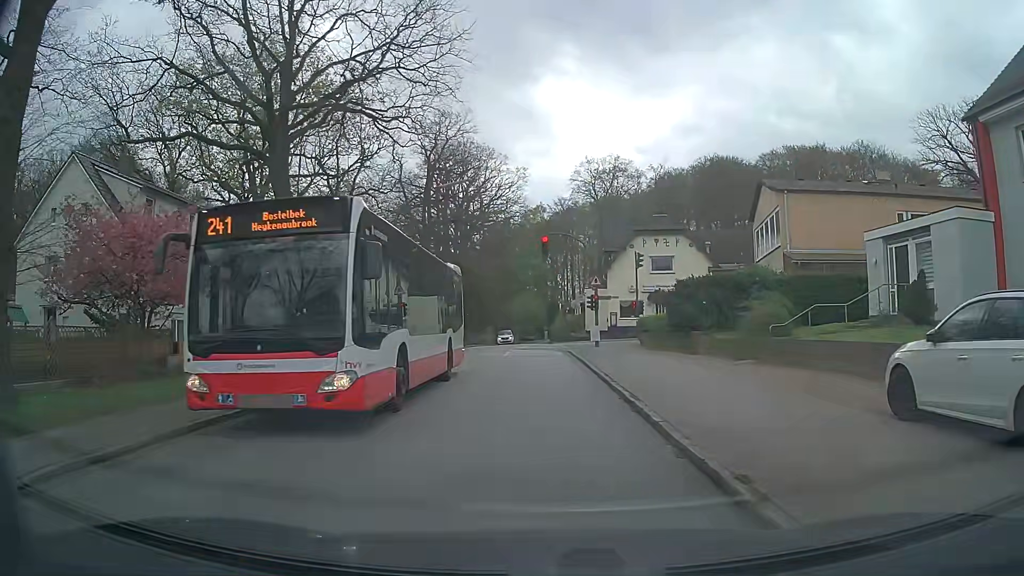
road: tertiary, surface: asphalt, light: Day
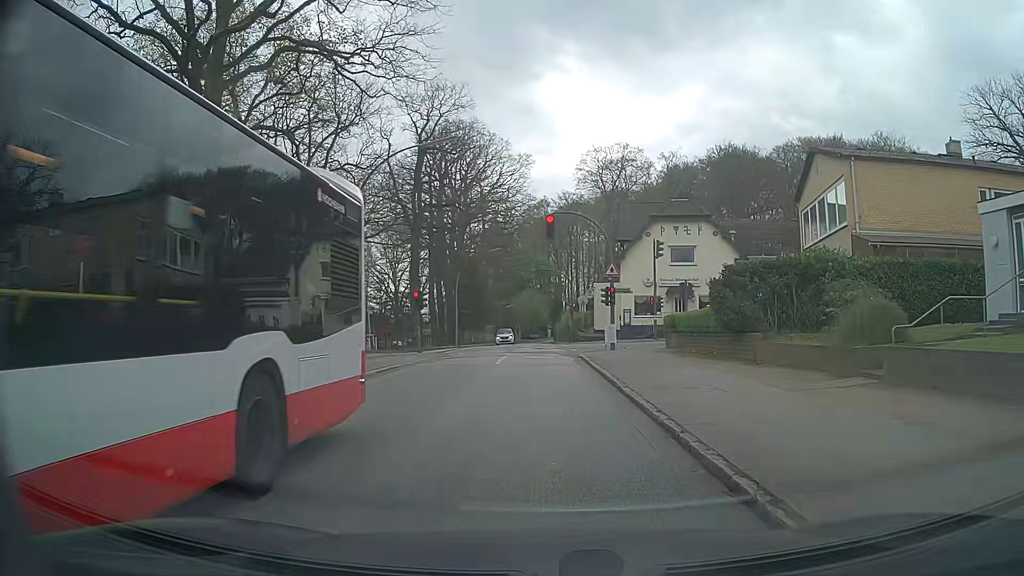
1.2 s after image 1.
(-0.1, +6.8) m; 0°
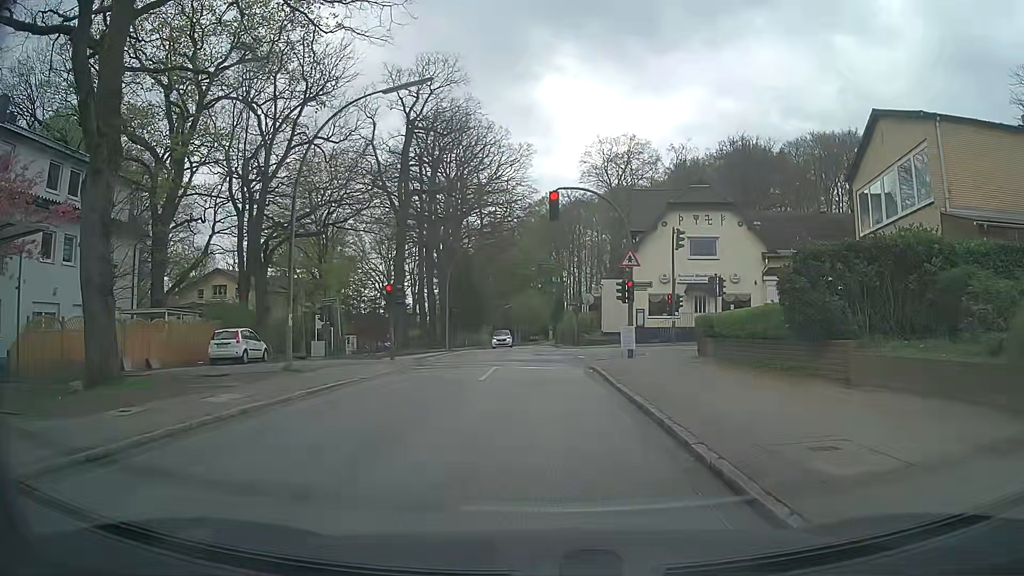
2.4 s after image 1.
(0.0, +6.0) m; 0°
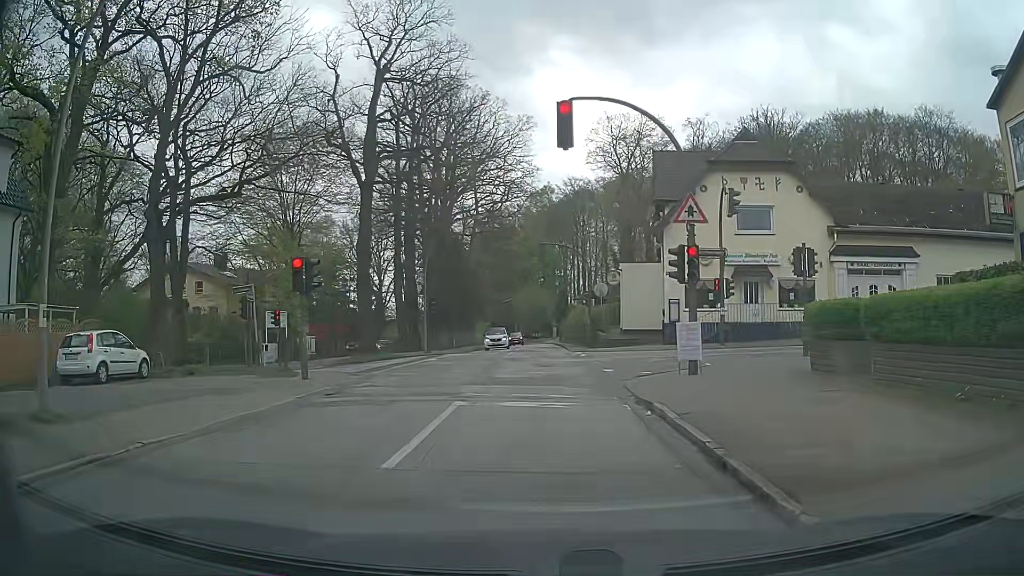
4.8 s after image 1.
(-0.1, +10.1) m; -1°
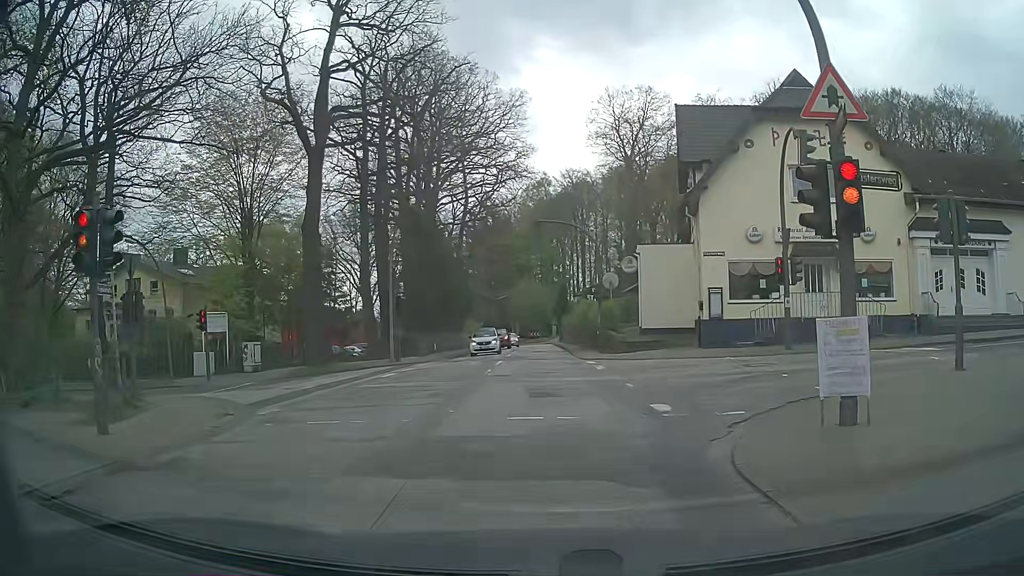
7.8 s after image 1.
(+0.1, +8.1) m; +2°
